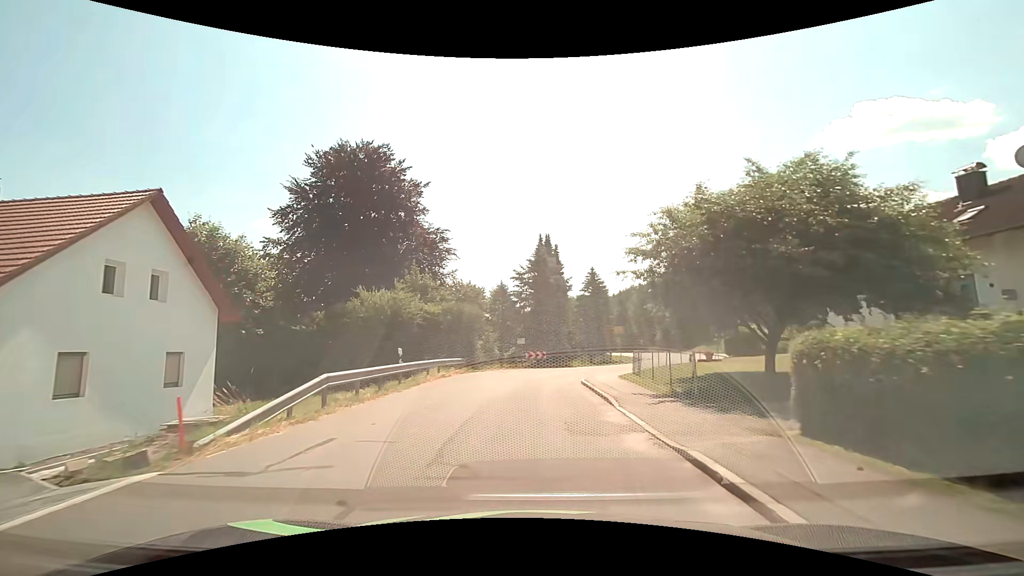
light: Day
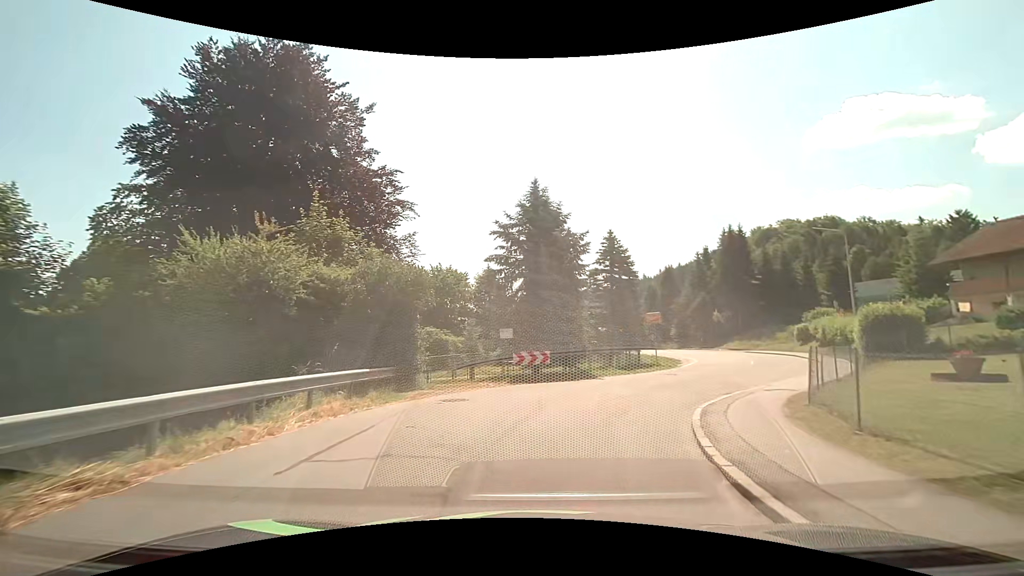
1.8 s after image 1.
(0.0, +15.6) m; 0°
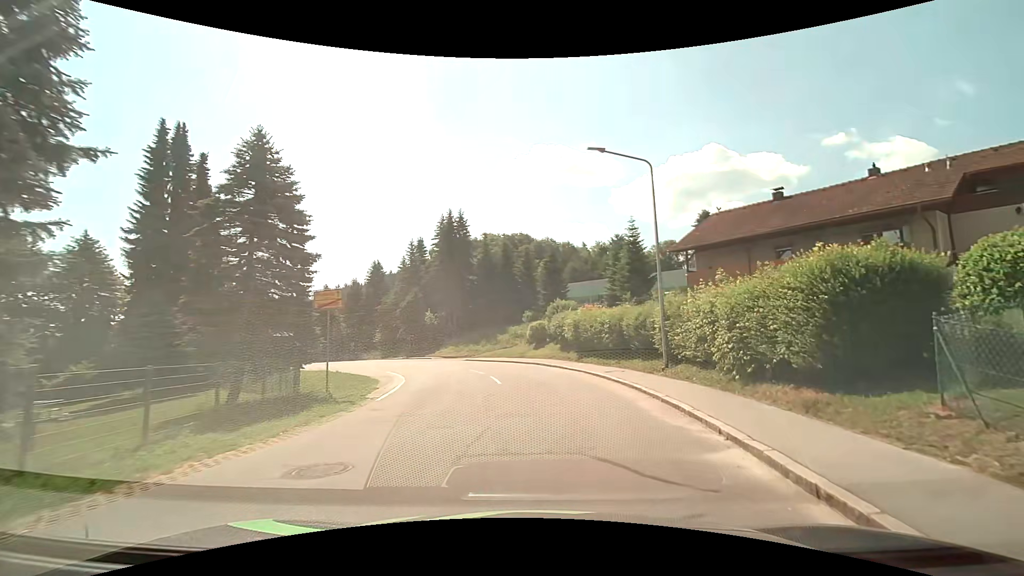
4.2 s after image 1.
(+4.1, +16.7) m; +33°
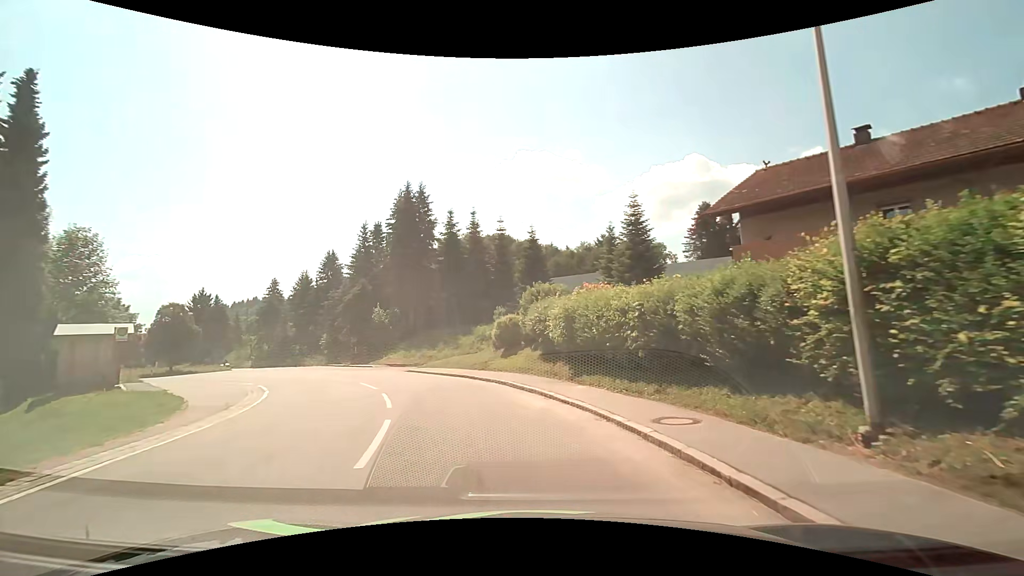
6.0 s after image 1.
(+0.5, +11.5) m; +1°
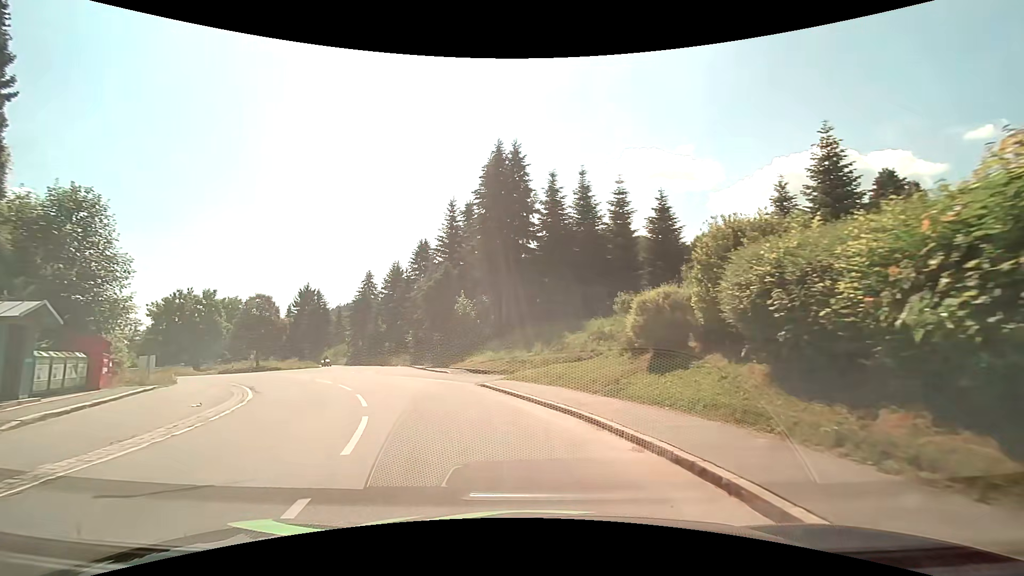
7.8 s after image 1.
(-1.1, +11.3) m; -11°
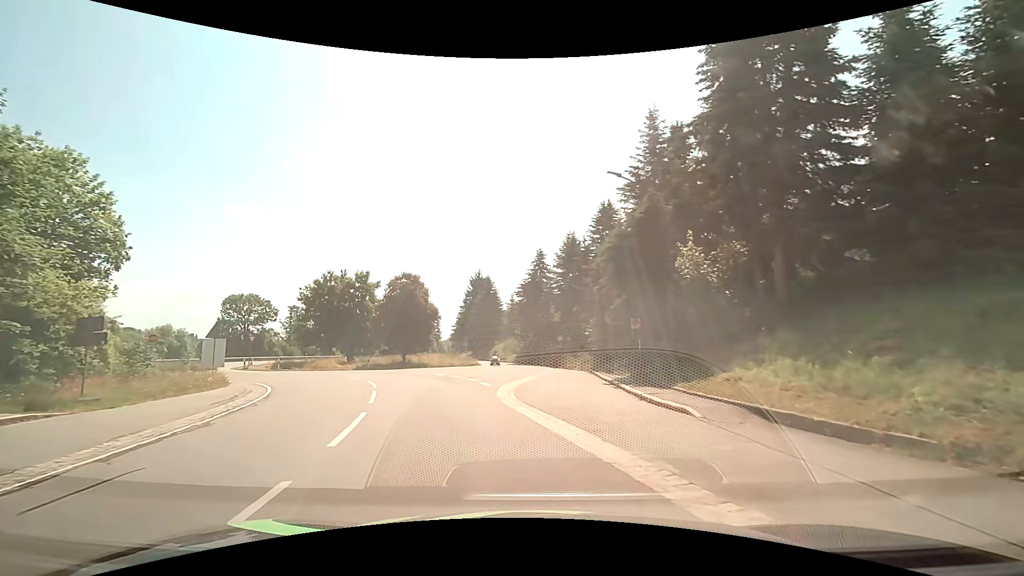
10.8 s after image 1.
(-3.5, +17.4) m; -21°
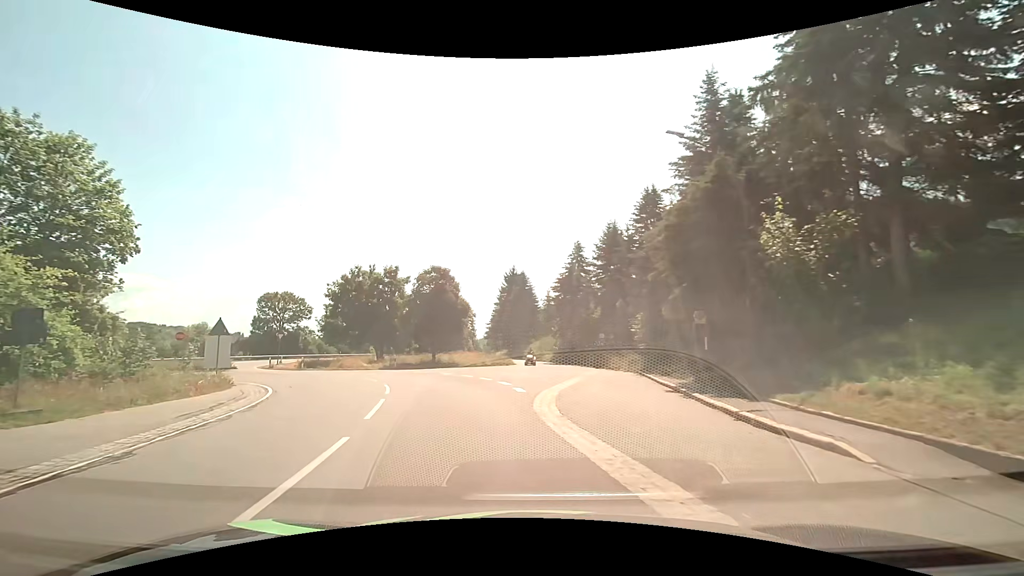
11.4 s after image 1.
(-0.1, +3.5) m; -4°
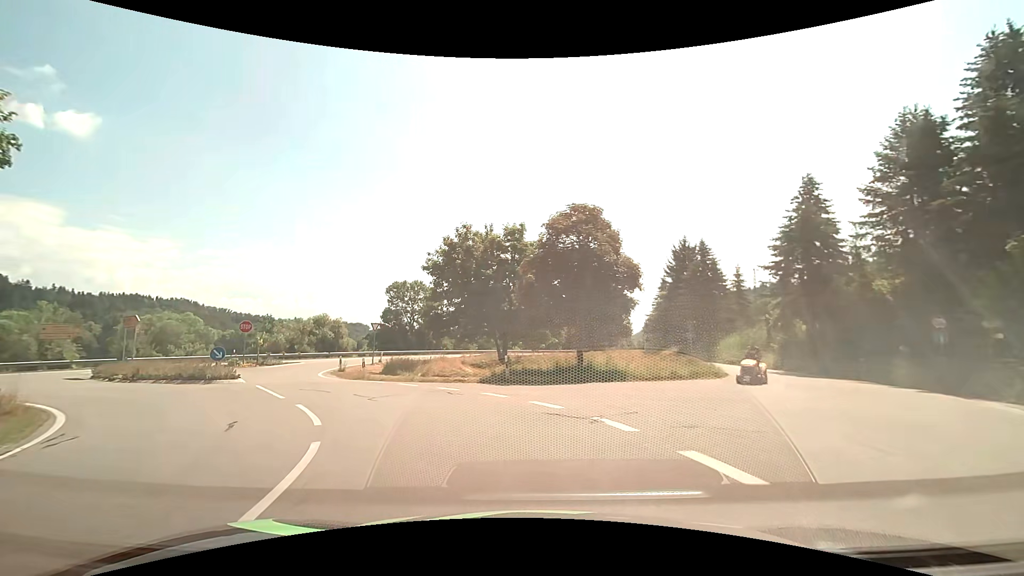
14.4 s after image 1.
(-2.9, +18.9) m; -17°
(-1, +10) (-5, +19) (-12, +27) (-16, +36) (-16, +46) (-14, +55) (-10, +65) (-7, +74) (-3, +83) (+1, +92) m
